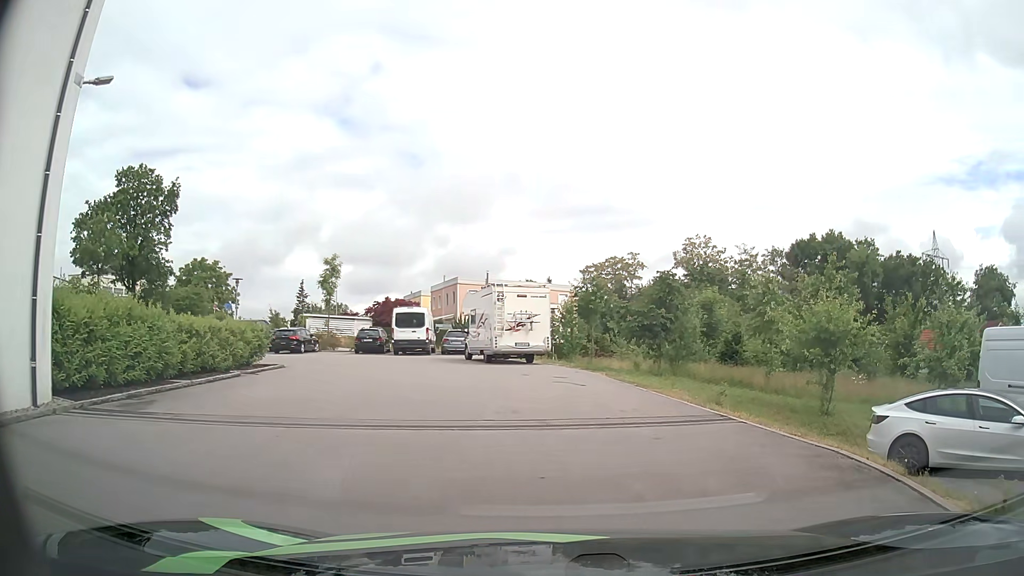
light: Day
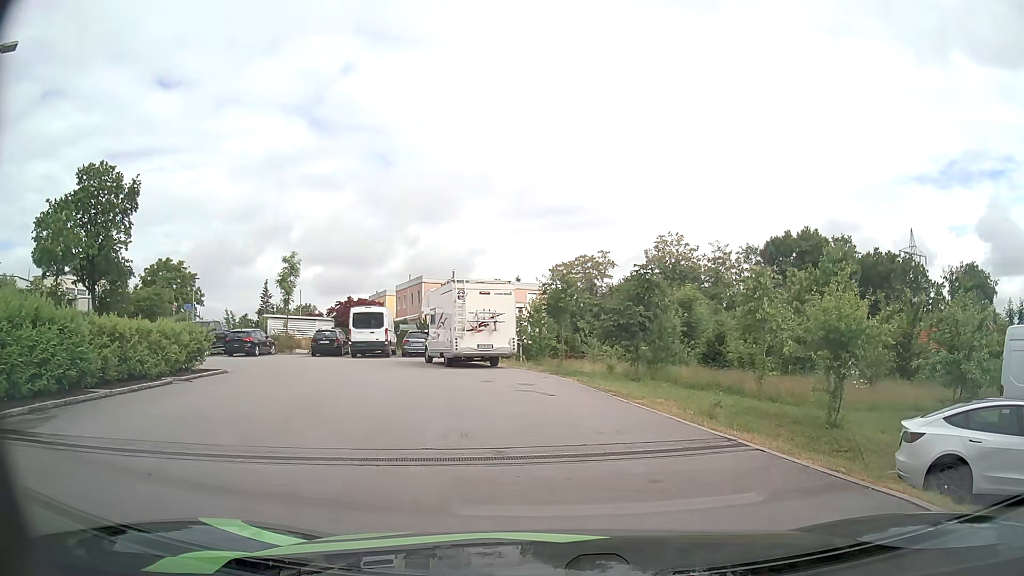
(+0.1, +2.3) m; +4°
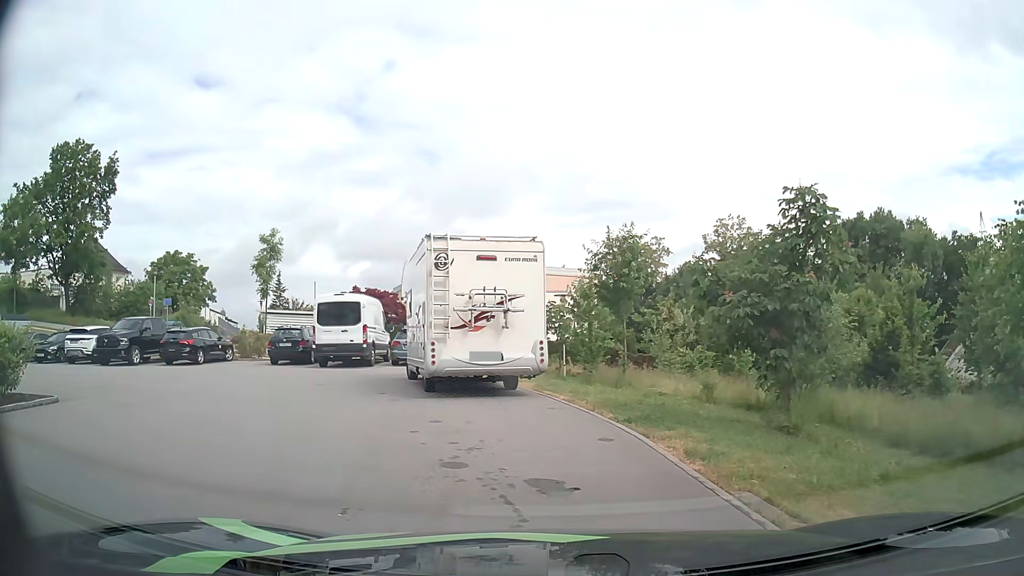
(0.0, +10.7) m; -4°
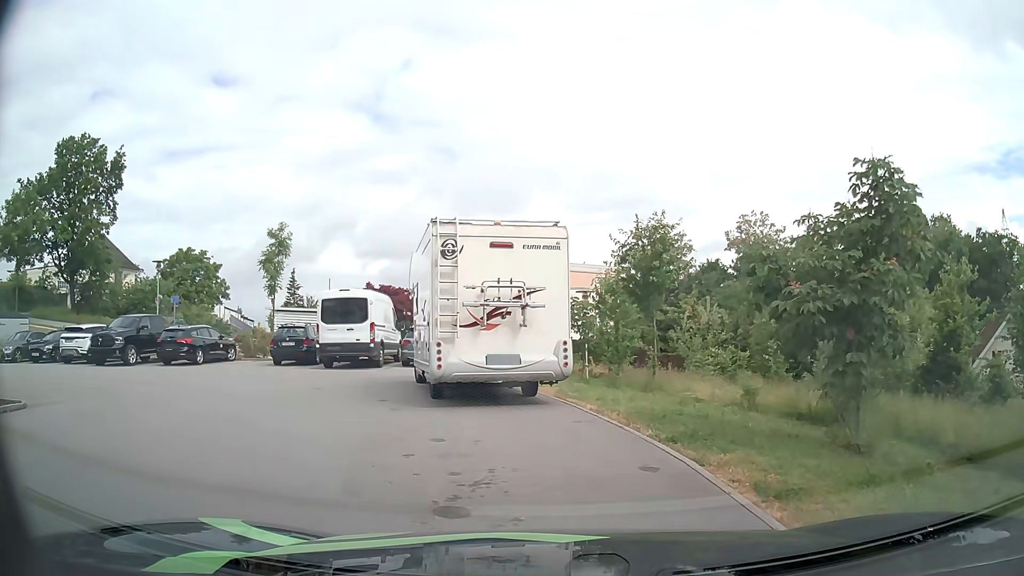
(0.0, +1.7) m; -2°
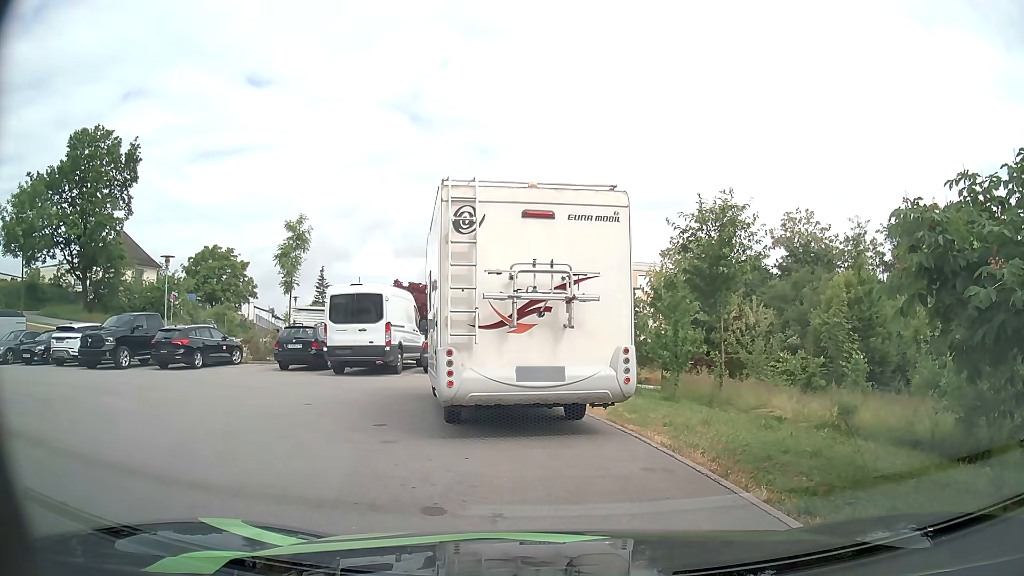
(0.0, +2.9) m; -2°
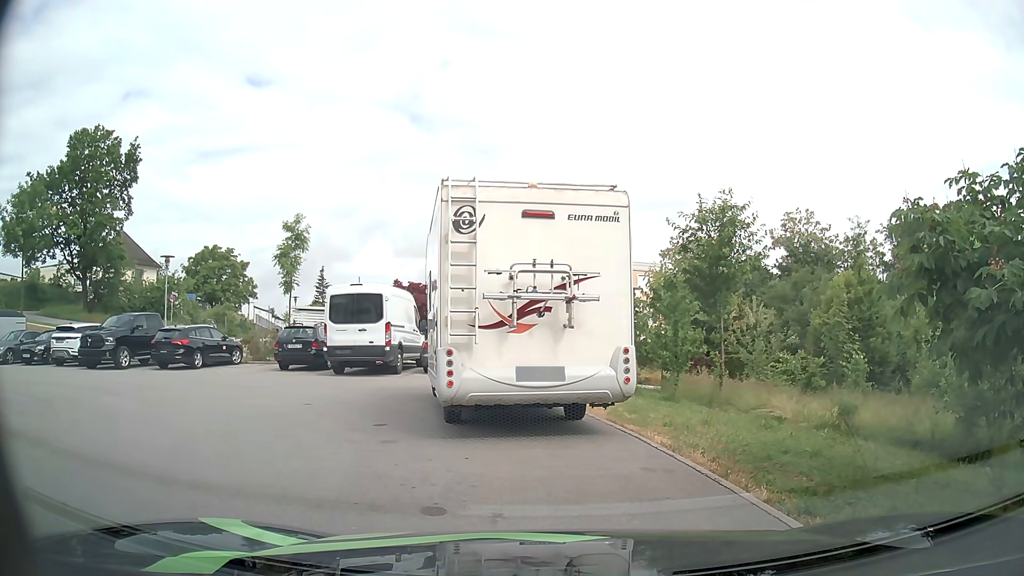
(0.0, 0.0) m; 0°
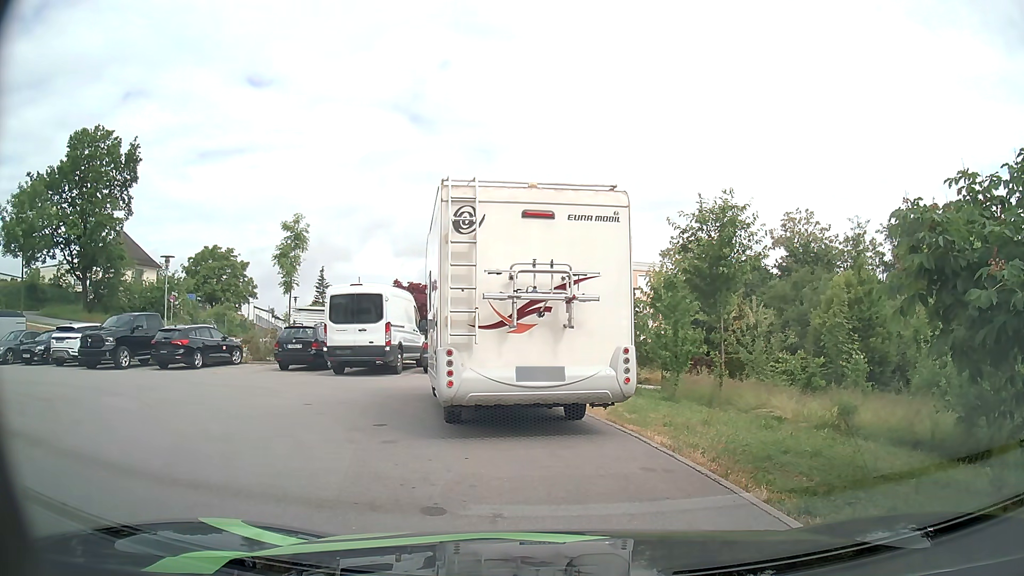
(0.0, 0.0) m; 0°
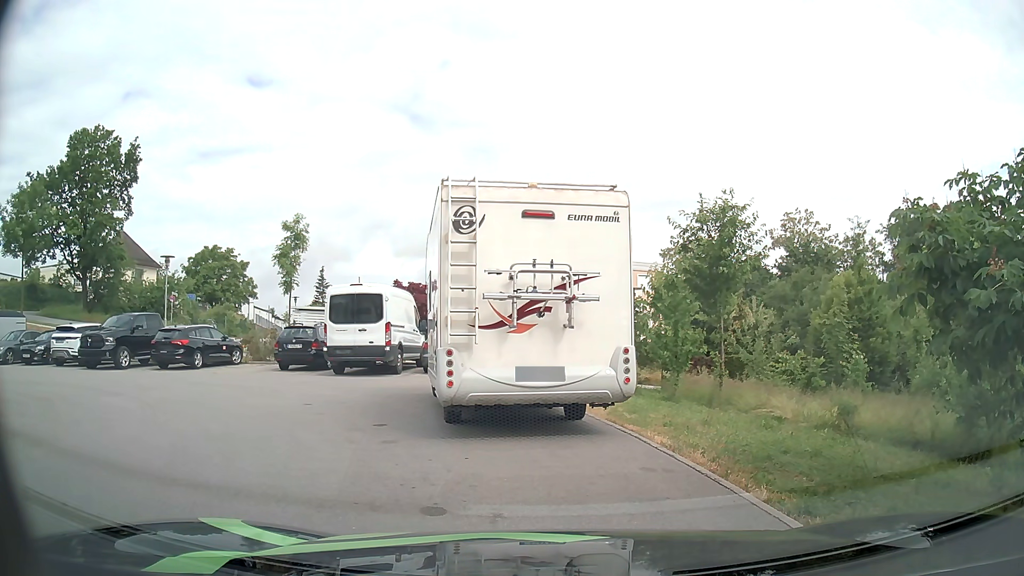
(0.0, 0.0) m; 0°
